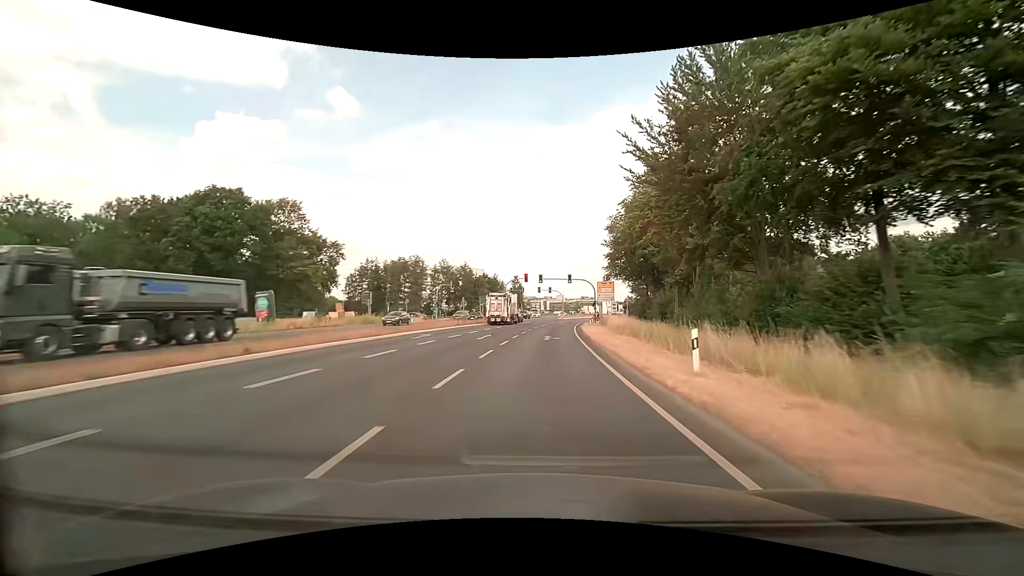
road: primary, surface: asphalt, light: Day
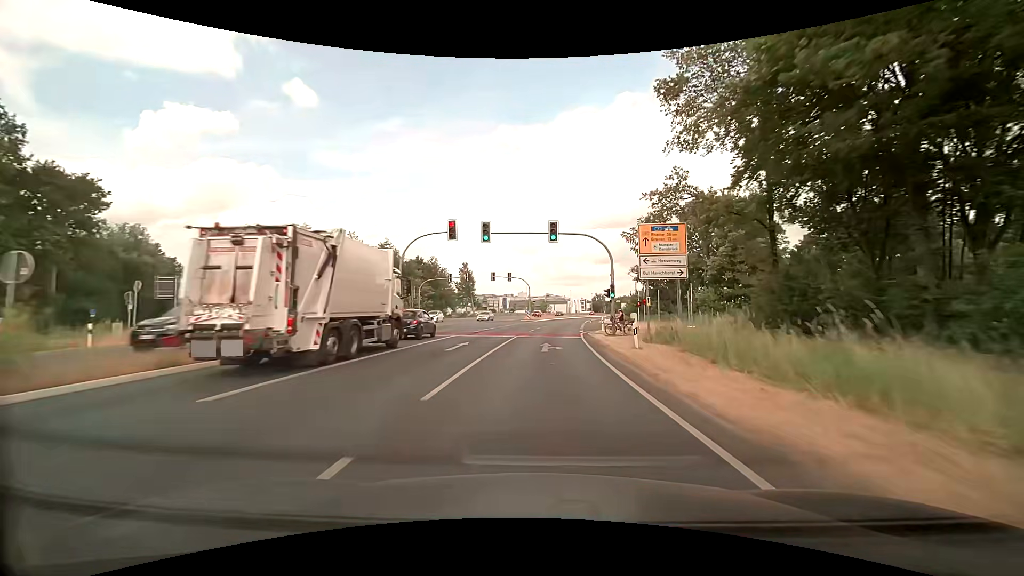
(+1.6, +43.1) m; +5°
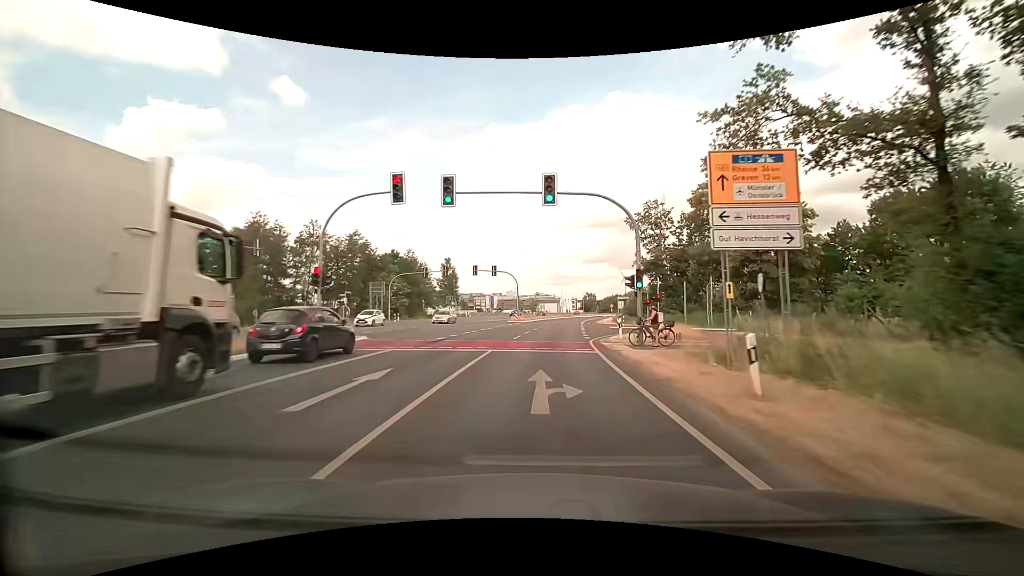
(+0.1, +10.8) m; +1°
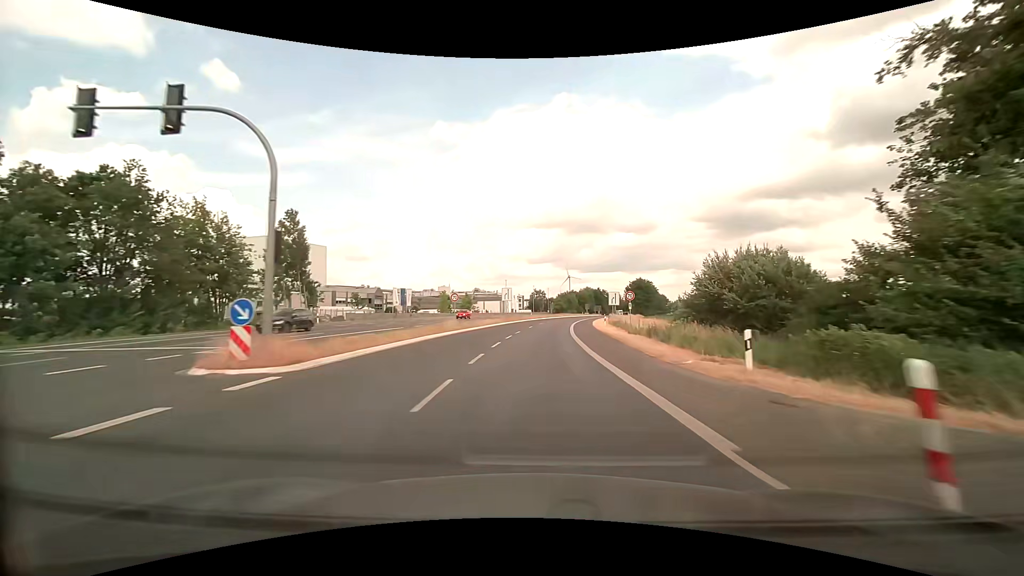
(+3.1, +53.8) m; +6°
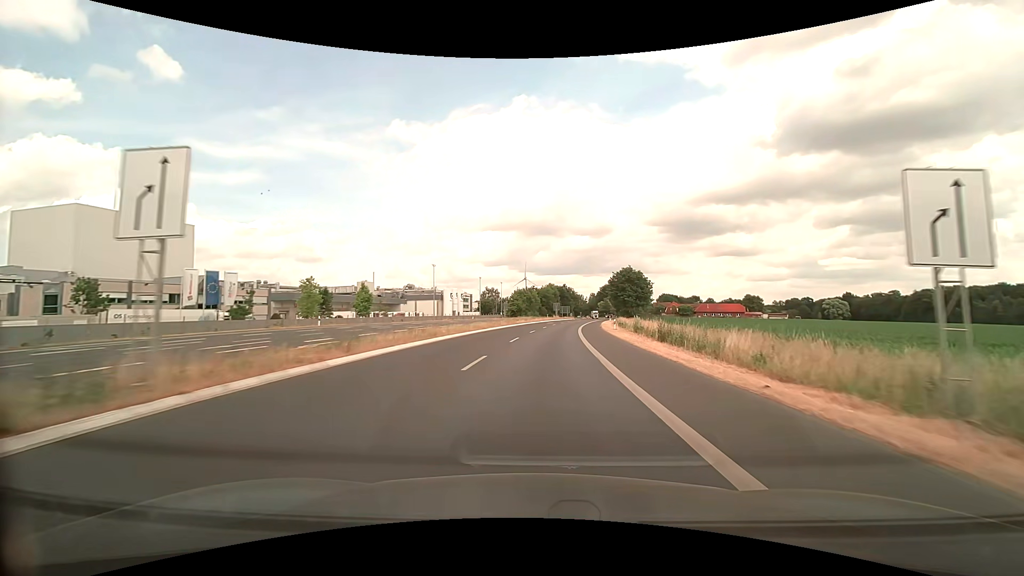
(+2.5, +53.8) m; +5°
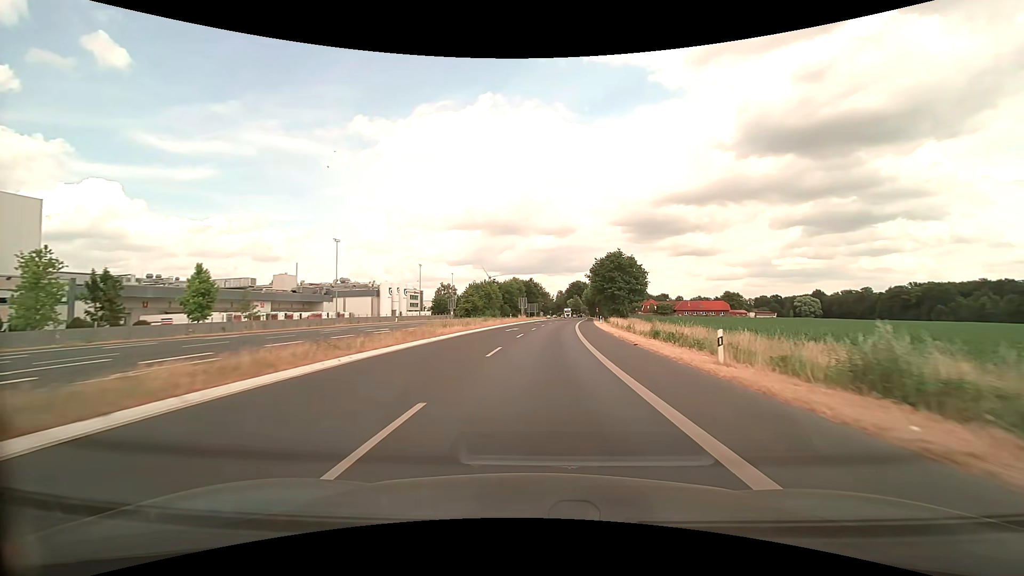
(+1.0, +32.3) m; +4°
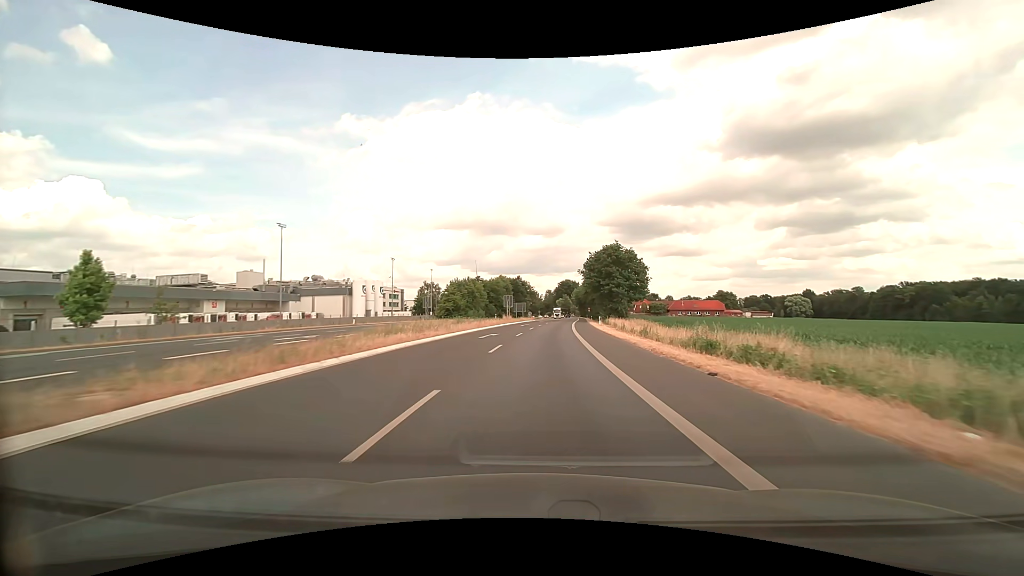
(+0.1, +10.8) m; +2°
(0, +10) (0, +20) (+1, +30) (+1, +40) (+2, +50) (+3, +60) (+4, +70) (+5, +80) (+5, +90) (+6, +100) m
